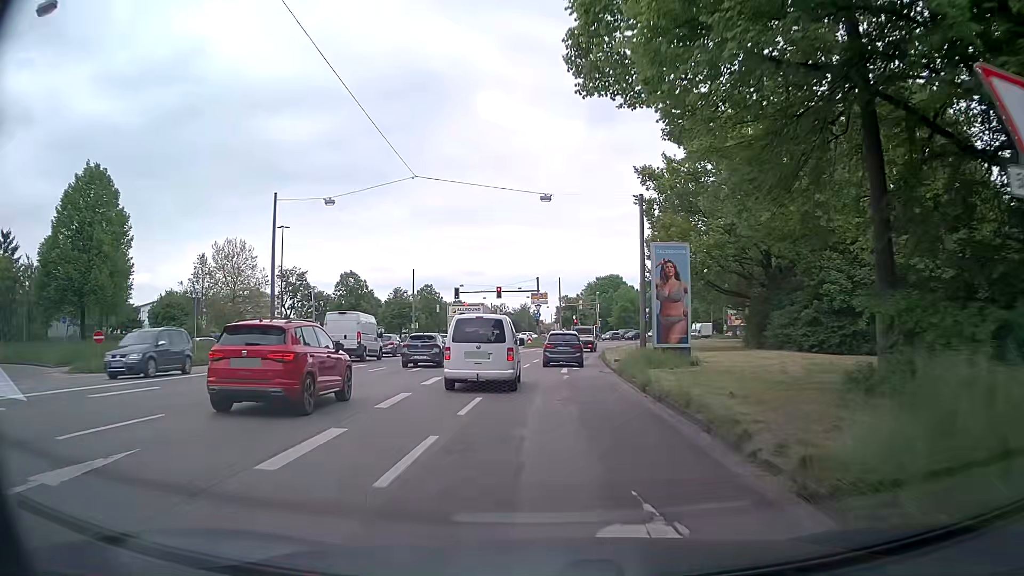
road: tertiary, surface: asphalt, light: Day
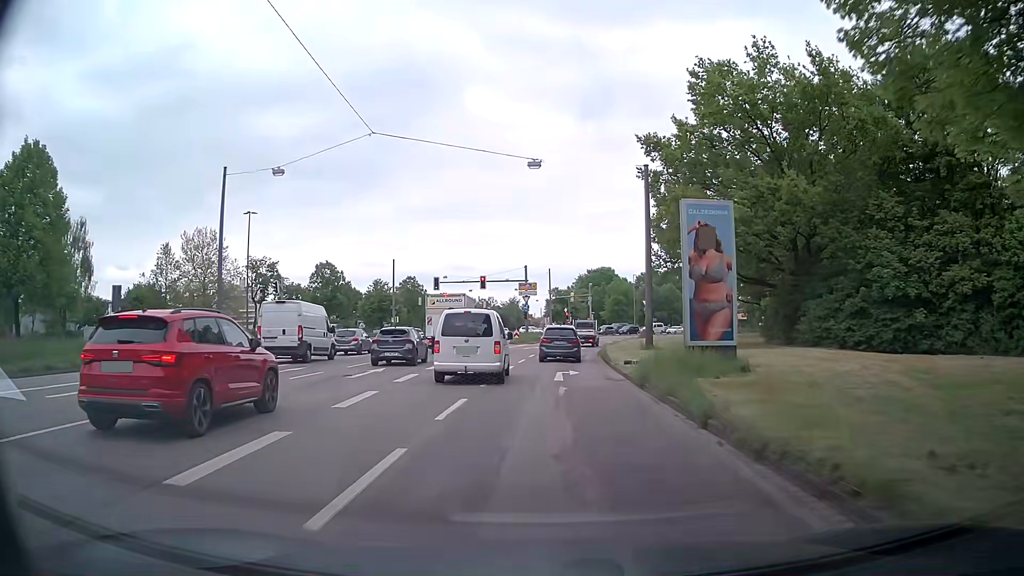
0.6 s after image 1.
(+0.1, +7.1) m; +1°
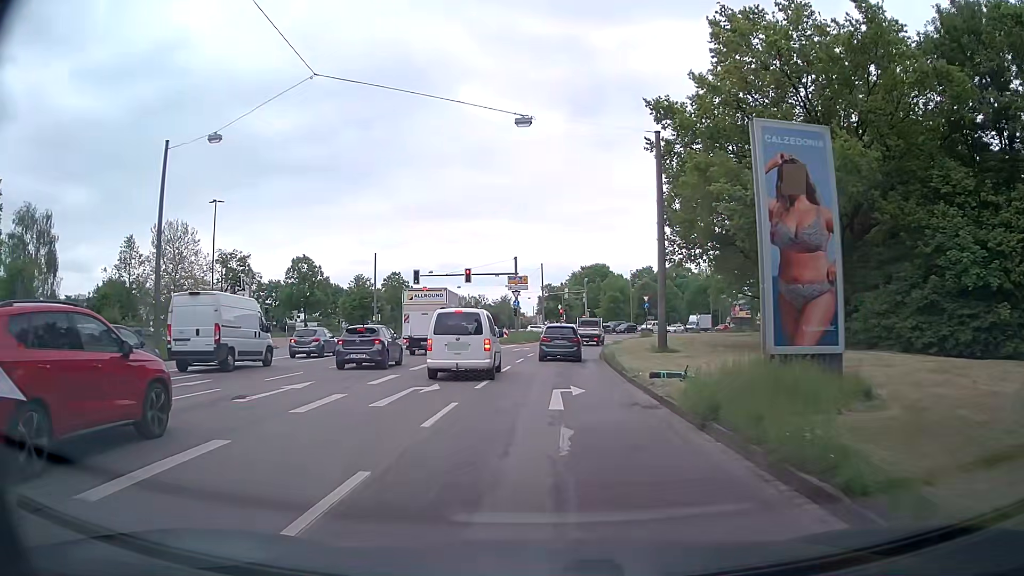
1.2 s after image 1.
(0.0, +6.7) m; 0°
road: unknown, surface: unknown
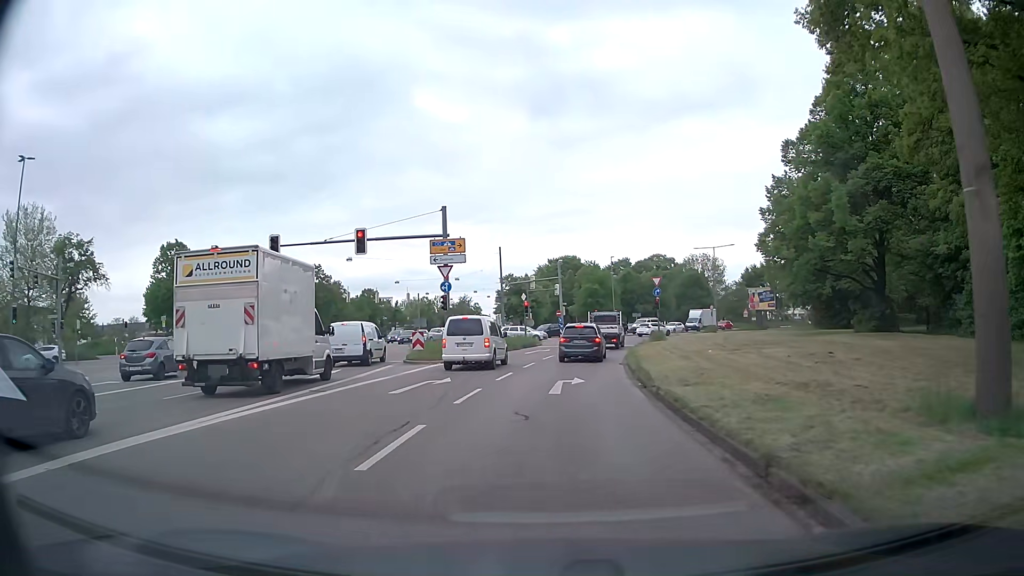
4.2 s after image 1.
(+0.7, +26.3) m; +2°
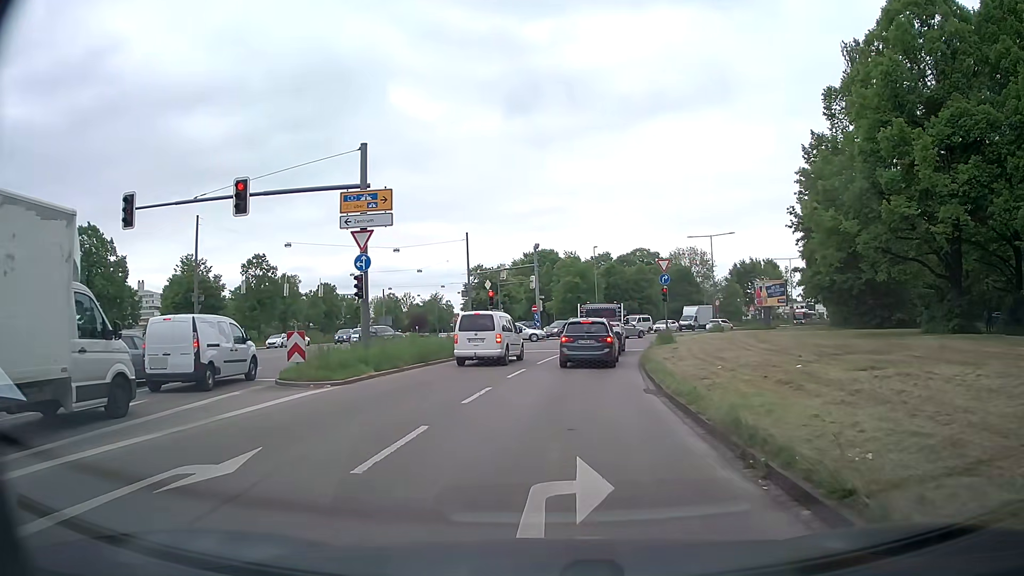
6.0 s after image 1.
(+0.4, +11.8) m; +4°
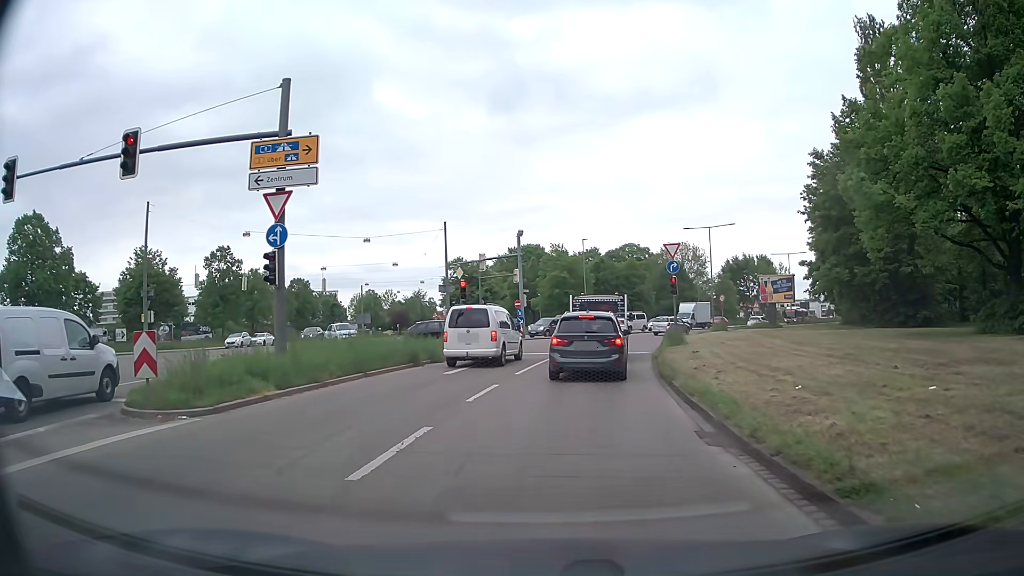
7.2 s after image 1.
(0.0, +6.3) m; +1°
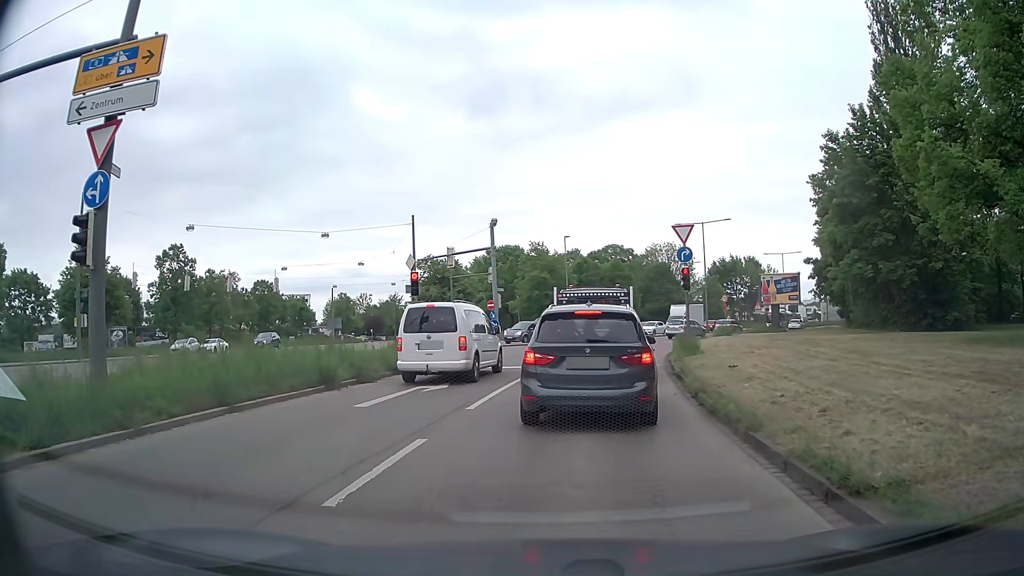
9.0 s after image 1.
(0.0, +6.6) m; +1°
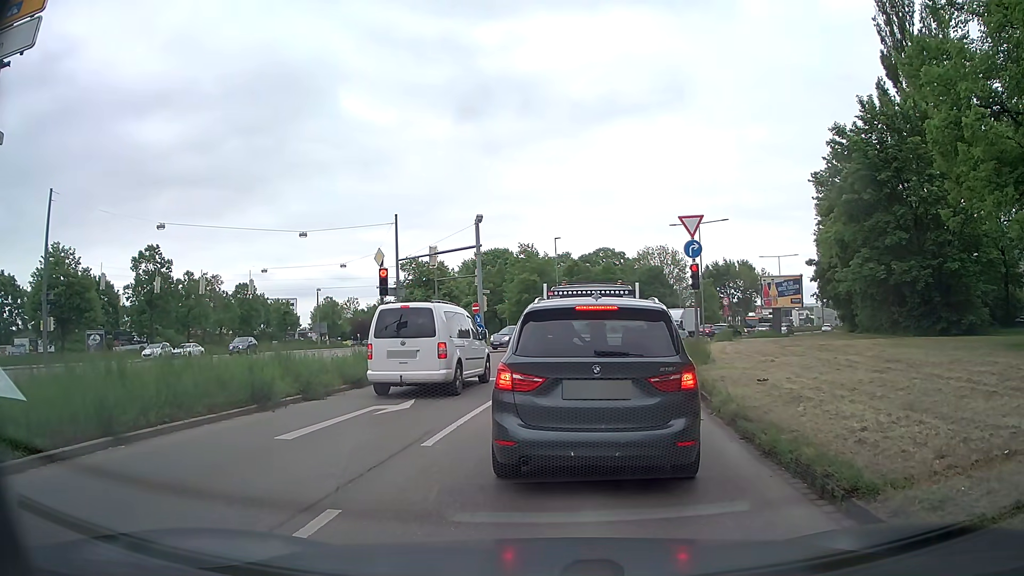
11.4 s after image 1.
(0.0, +2.8) m; +1°
(0, +10) (+2, +20) (+4, +30) (+6, +39) (+10, +49) (+15, +58) (+20, +66) (+25, +75) (+30, +83) (+35, +92) m
